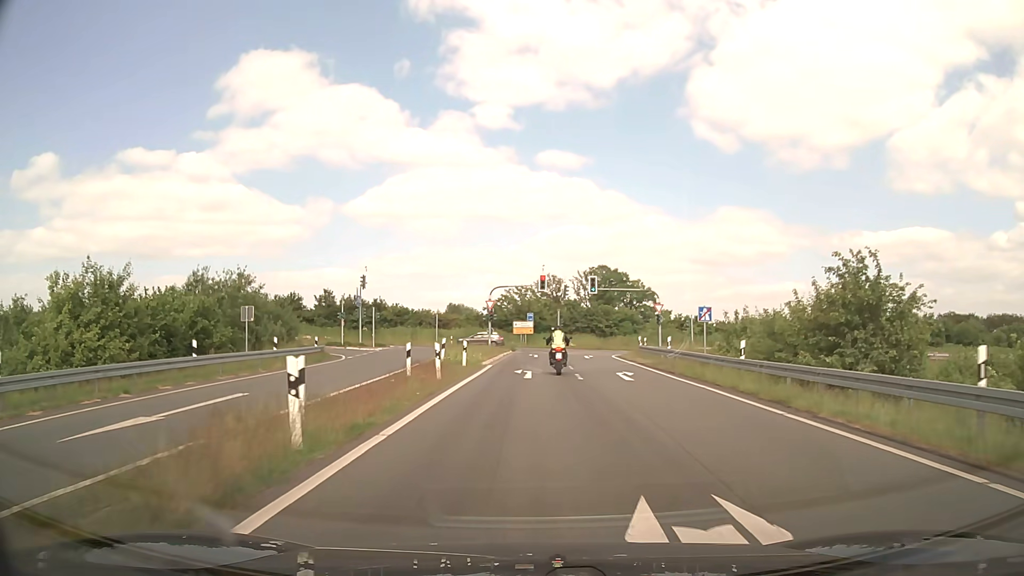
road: motorway_link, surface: asphalt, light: Day
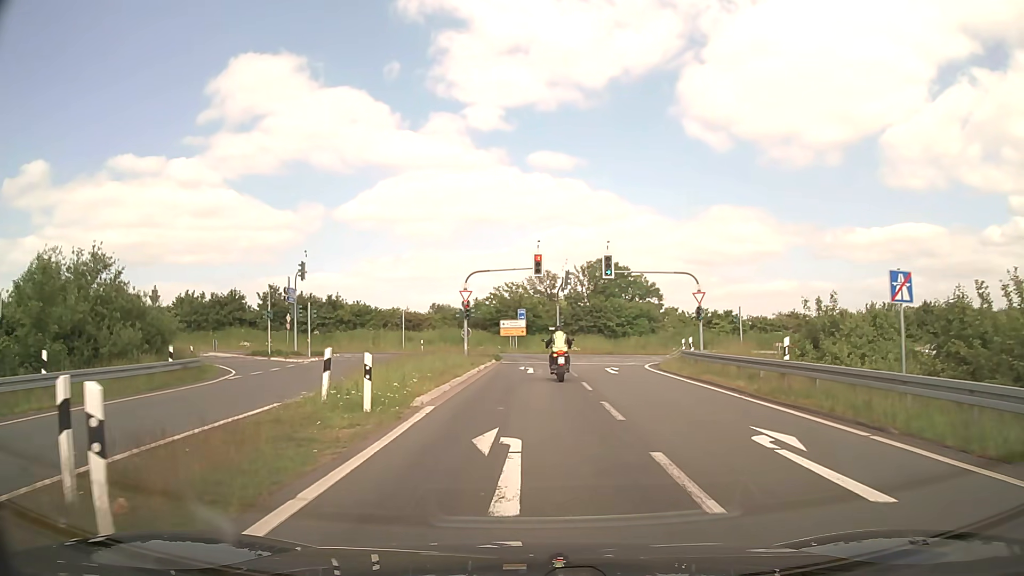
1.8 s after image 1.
(0.0, +15.4) m; 0°
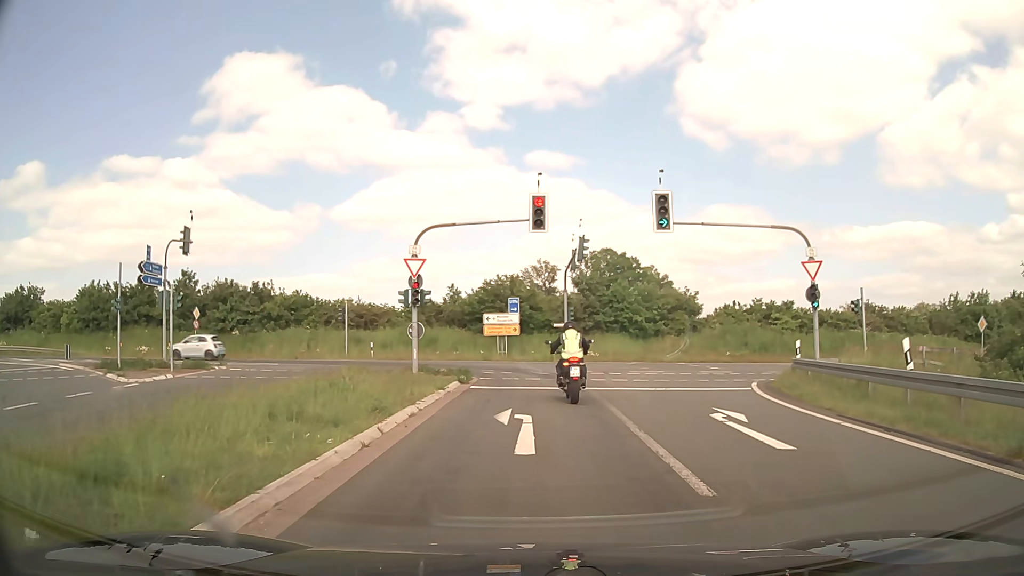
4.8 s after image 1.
(+0.1, +16.9) m; 0°
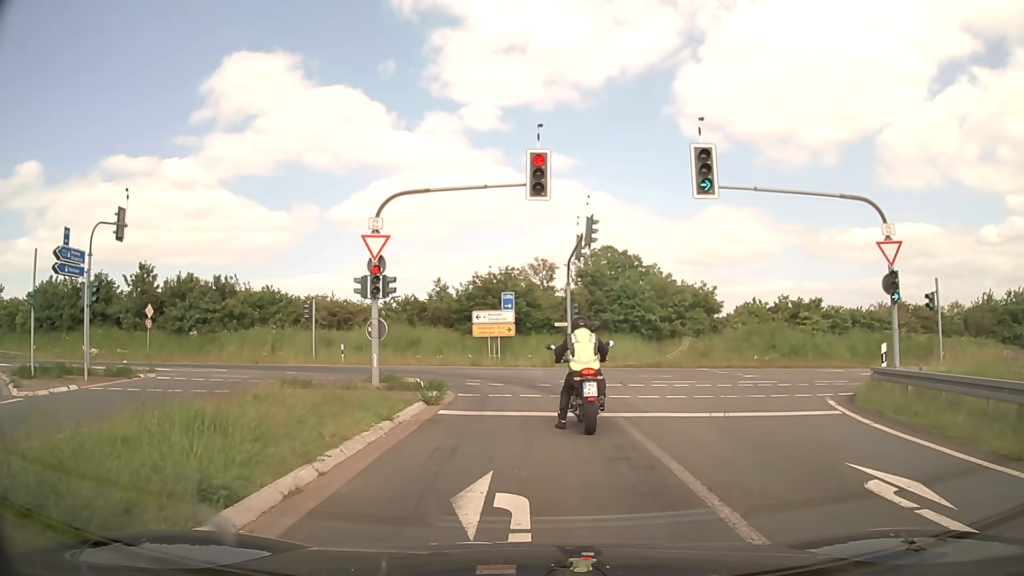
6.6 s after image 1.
(0.0, +5.7) m; +1°
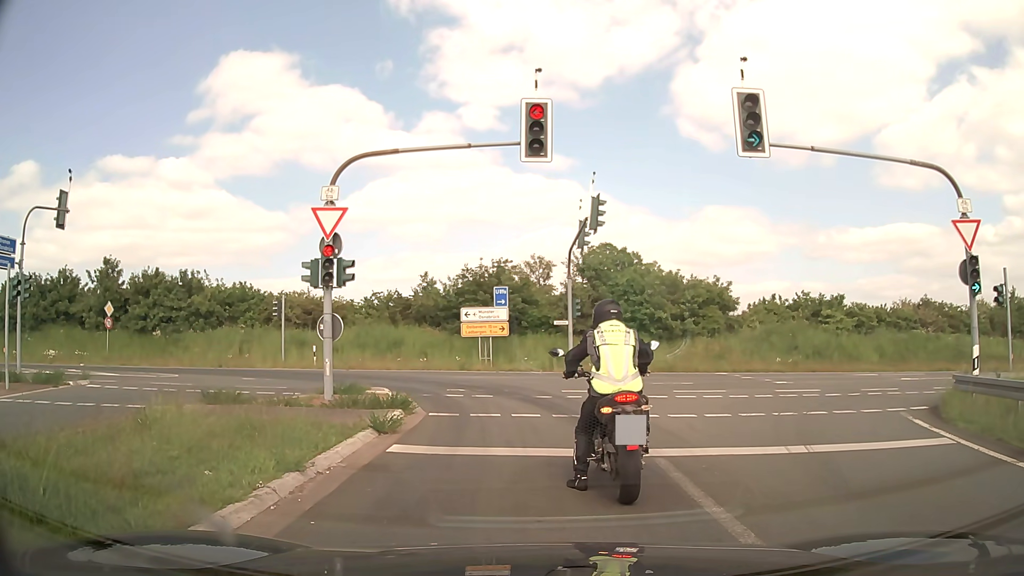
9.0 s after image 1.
(0.0, +3.8) m; 0°
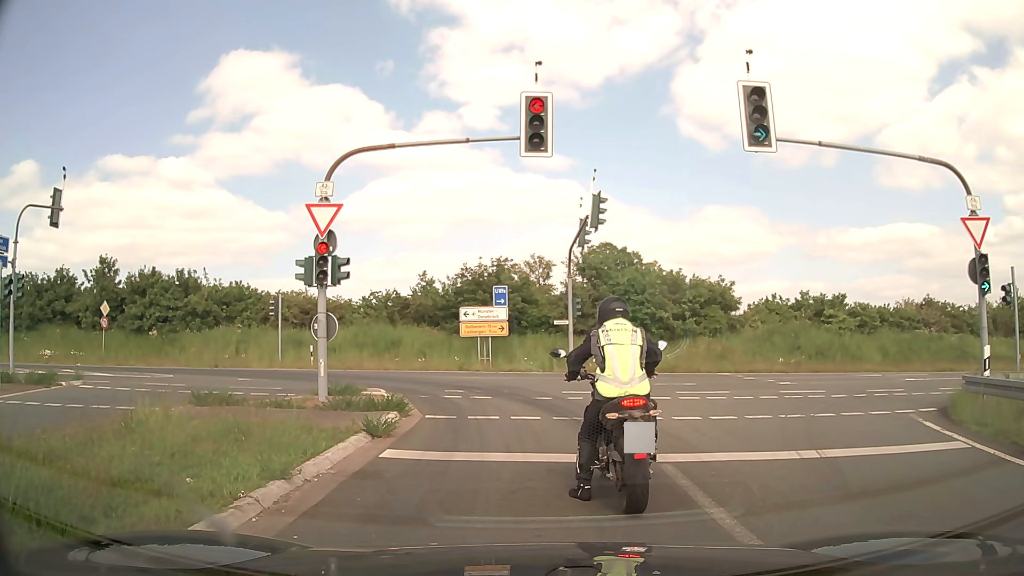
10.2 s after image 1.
(0.0, +0.4) m; 0°
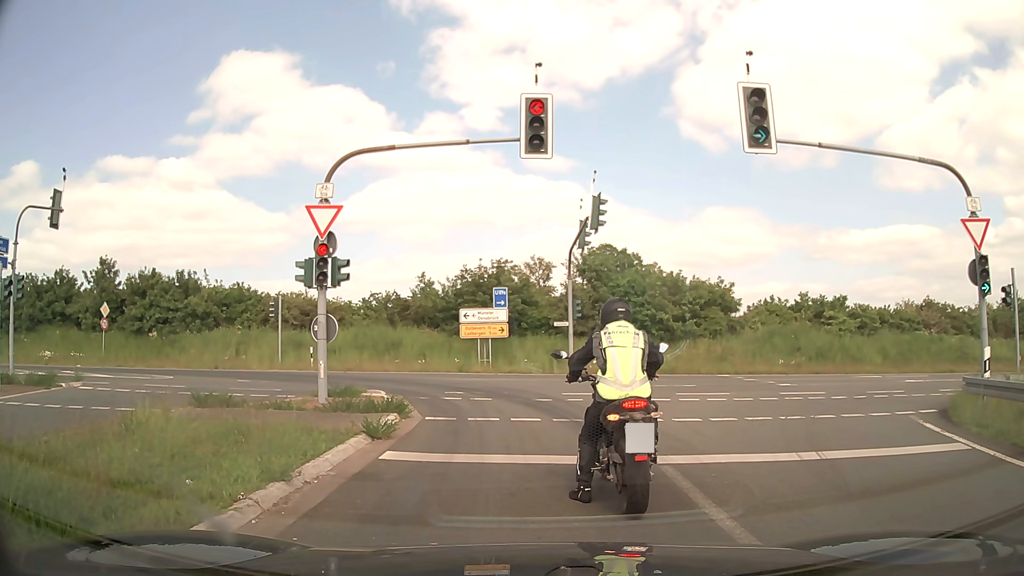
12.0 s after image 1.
(0.0, +0.1) m; 0°
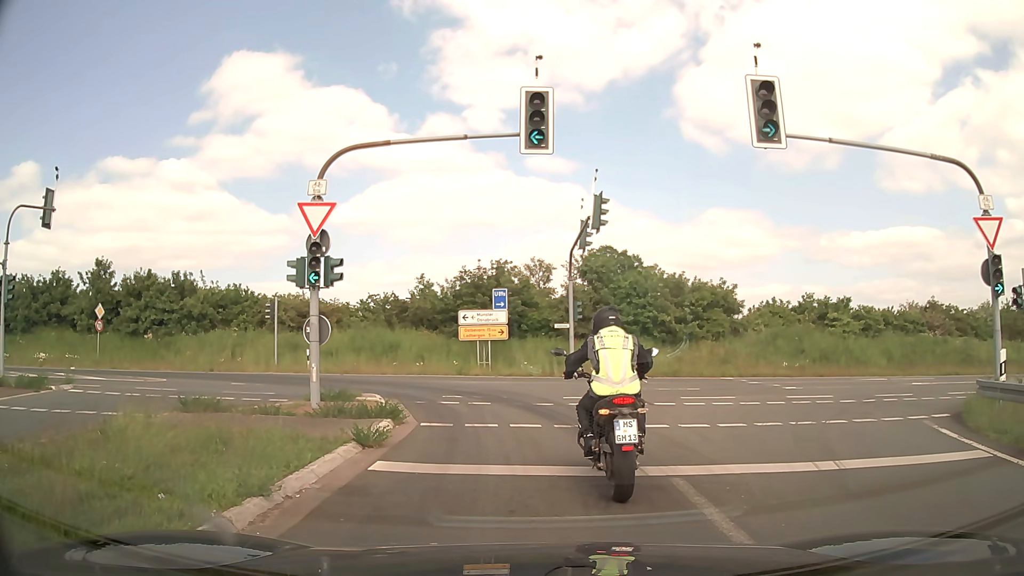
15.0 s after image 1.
(0.0, +0.5) m; 0°
(0, +10) (-2, +20) (-10, +26) (-20, +28) (-30, +28) (-40, +27) (-50, +27) (-60, +26) (-70, +25) (-79, +24) m
